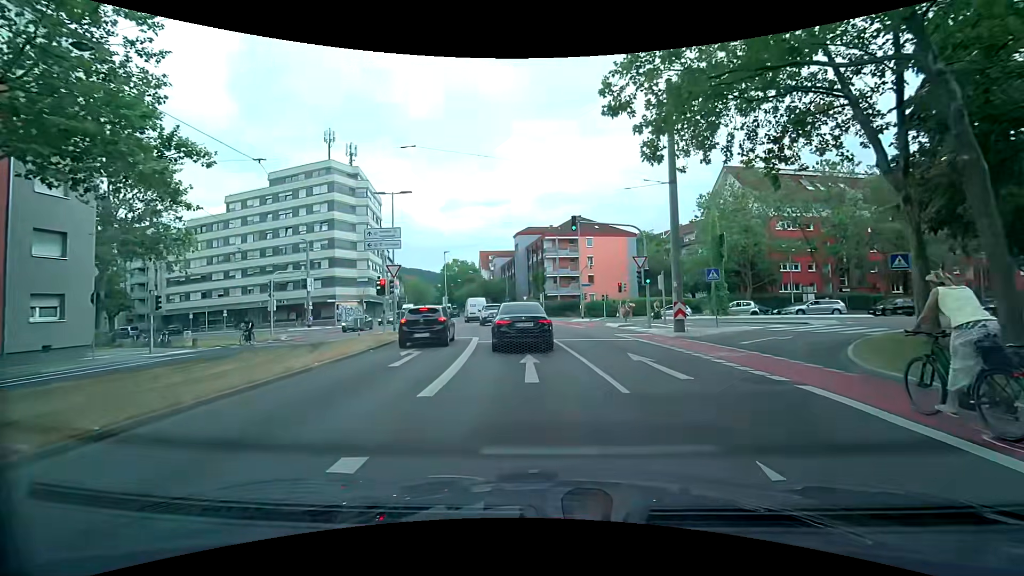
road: secondary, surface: asphalt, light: Day
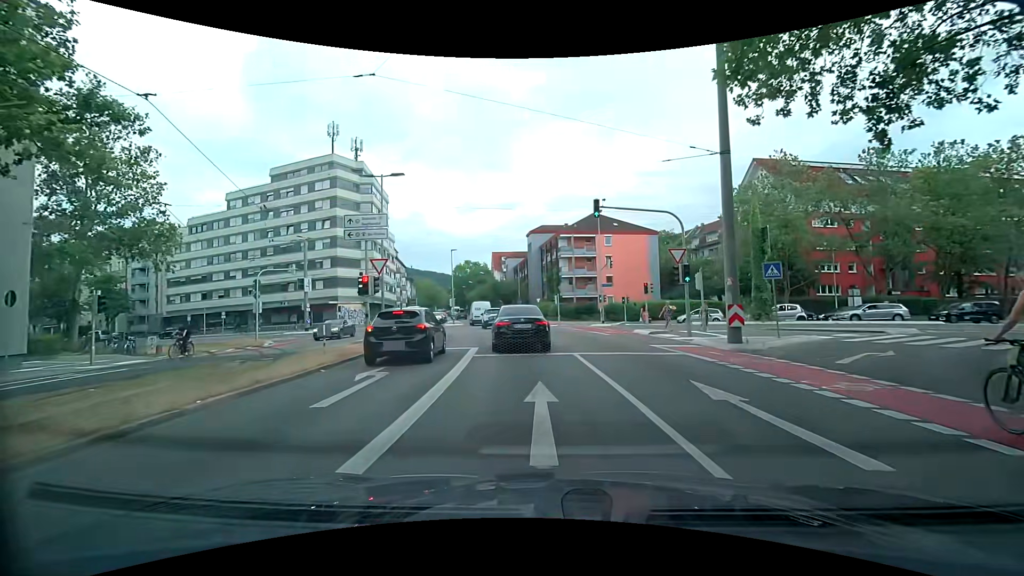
(0.0, +4.6) m; -1°
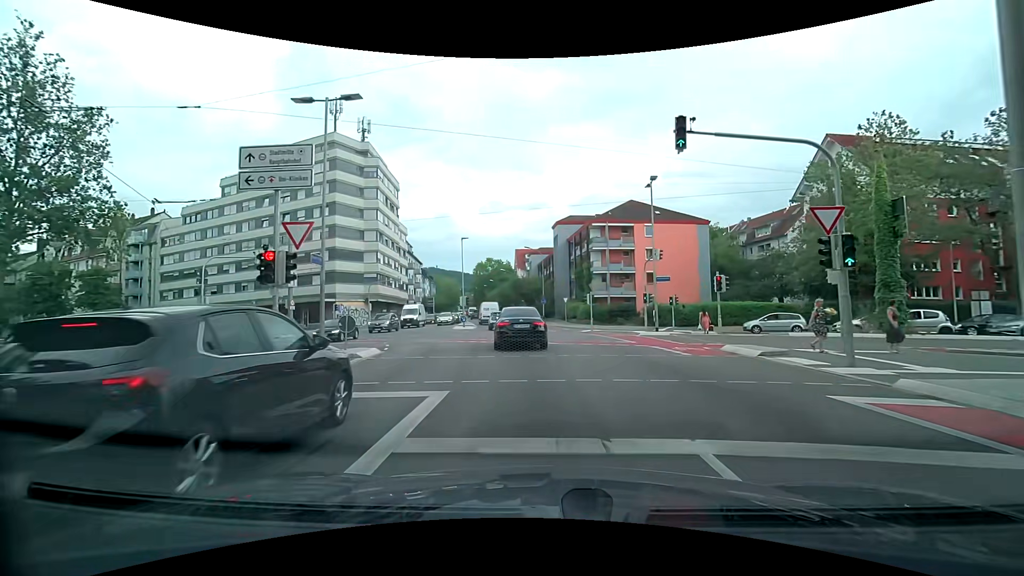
(-0.4, +9.6) m; -3°
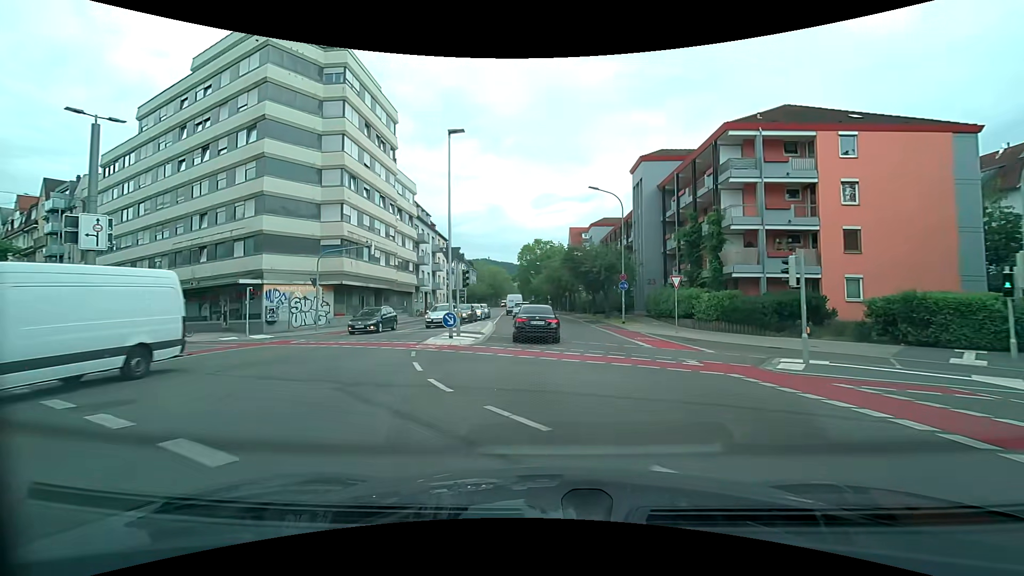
(-1.5, +27.0) m; -6°
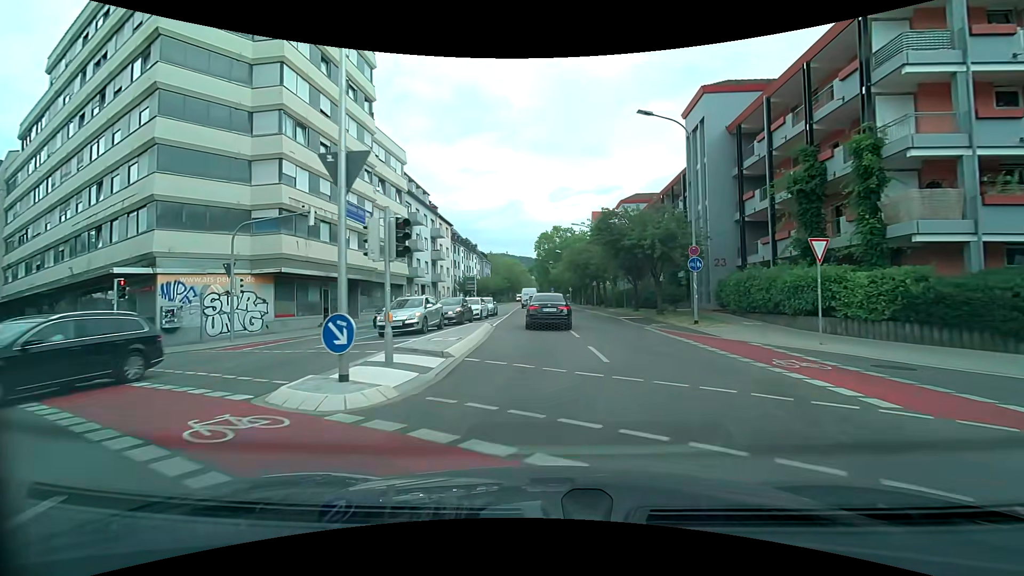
(-0.3, +11.9) m; -2°
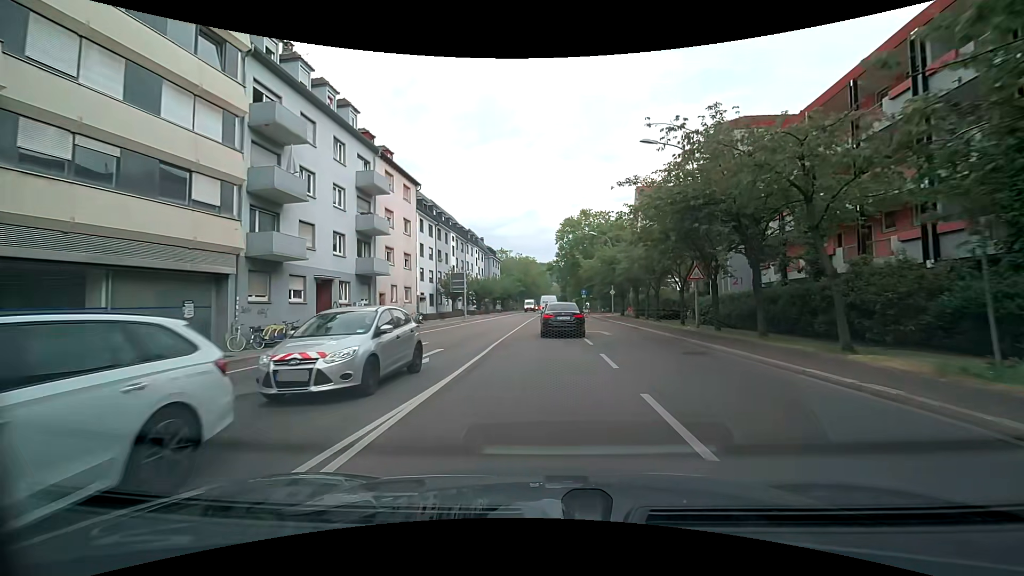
(-1.2, +29.9) m; -3°
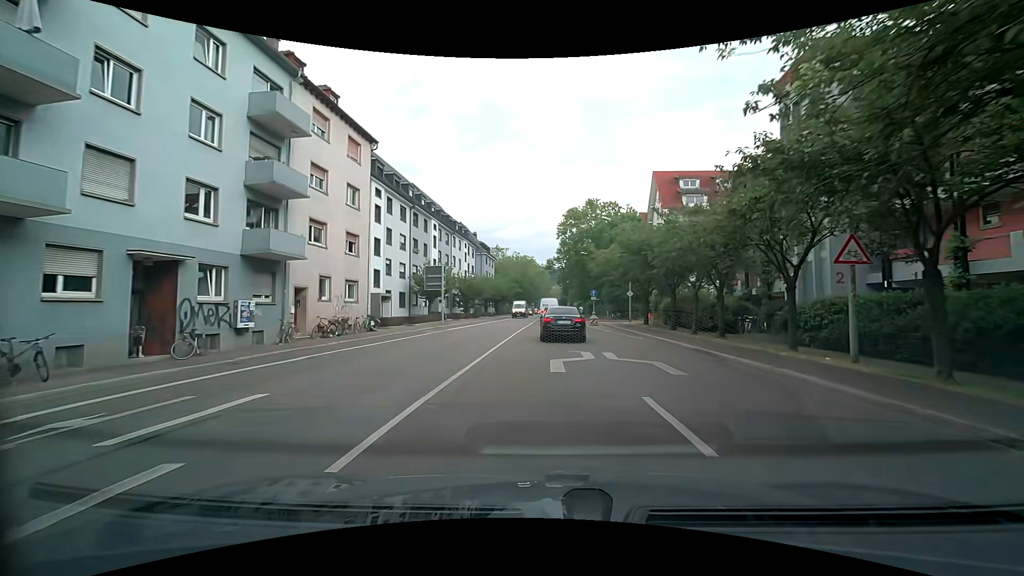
(+0.1, +11.8) m; +1°
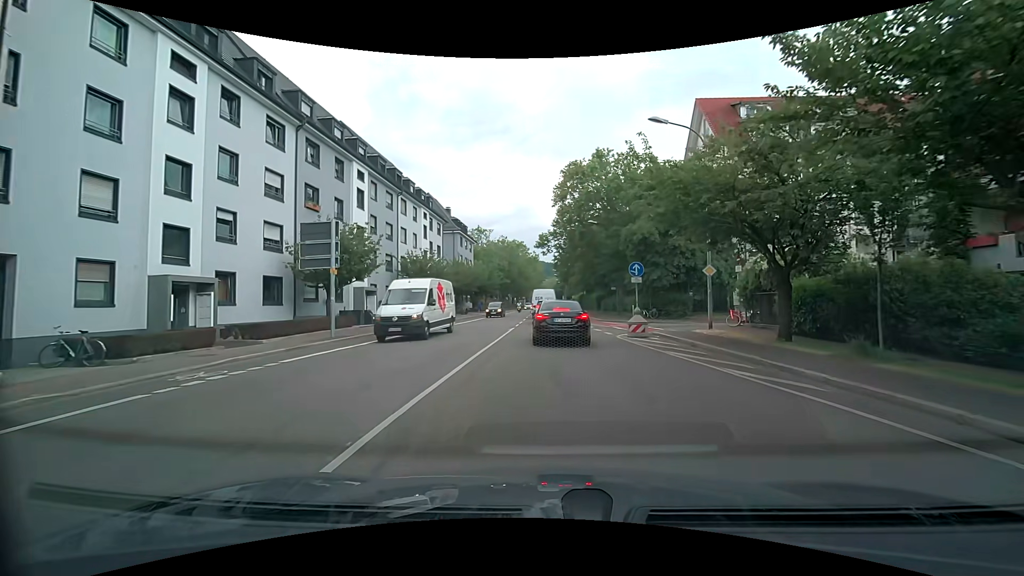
(+0.5, +21.6) m; +1°
